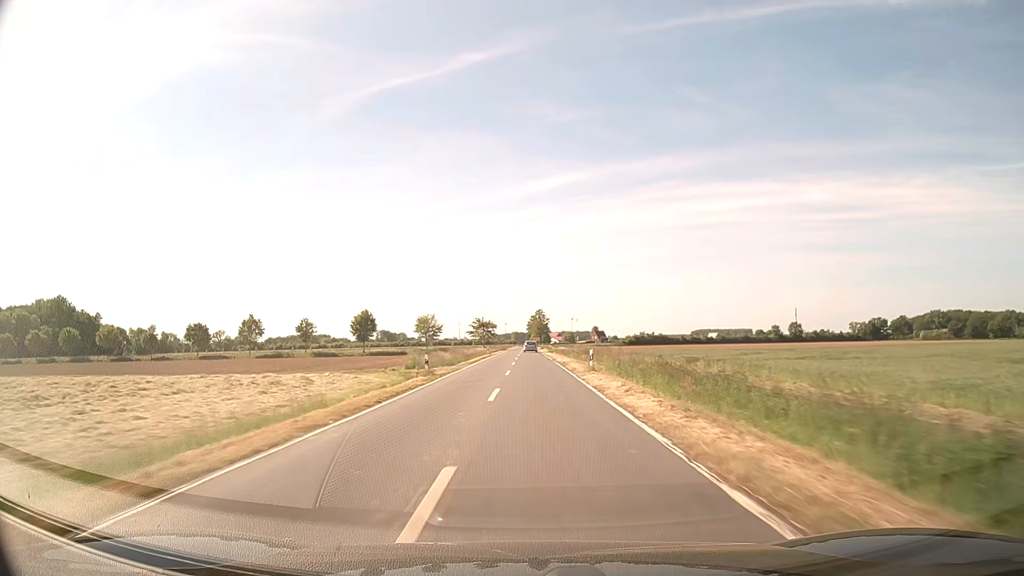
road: secondary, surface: asphalt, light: Day
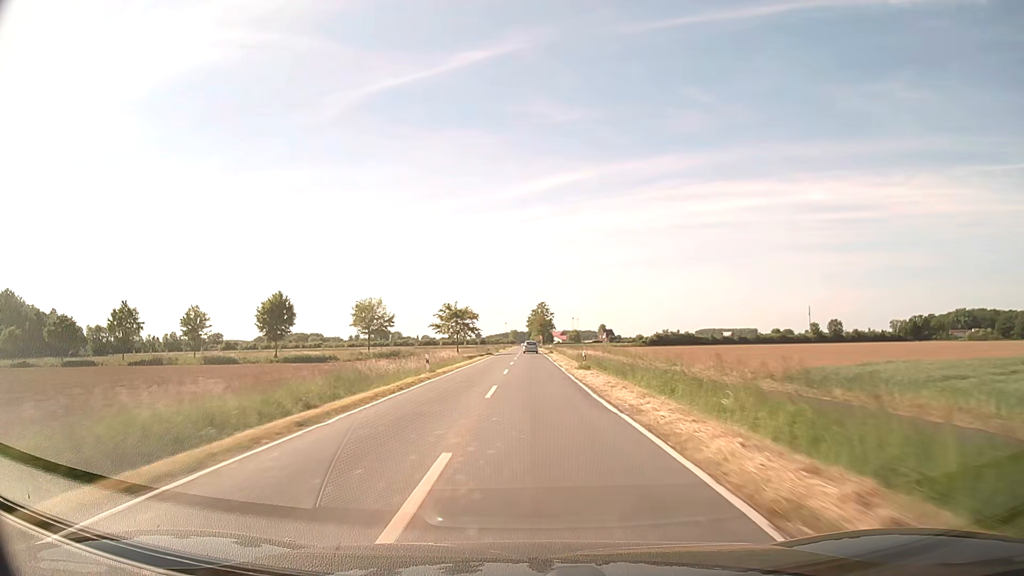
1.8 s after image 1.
(+0.2, +47.8) m; 0°
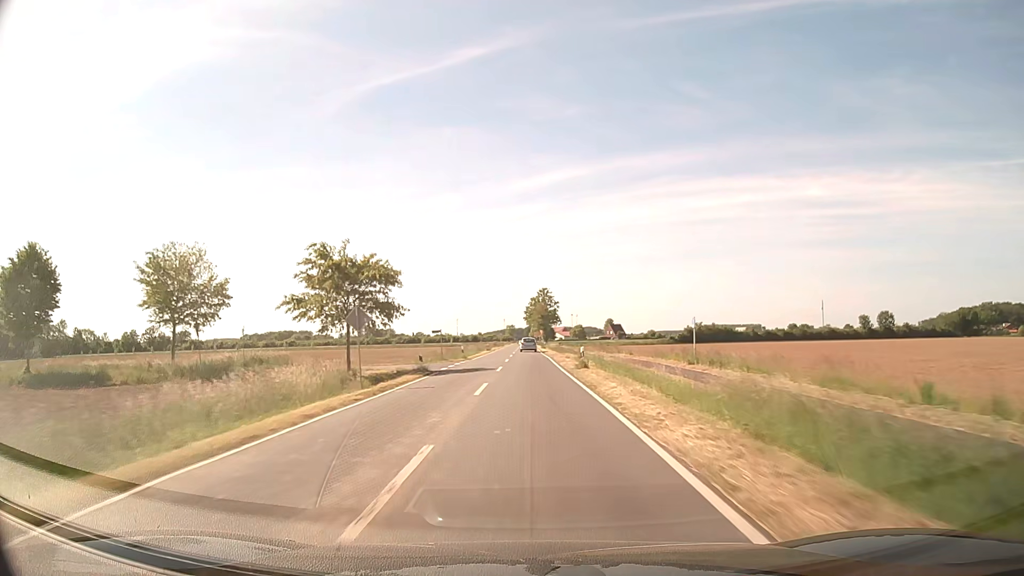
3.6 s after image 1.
(+0.2, +48.1) m; 0°
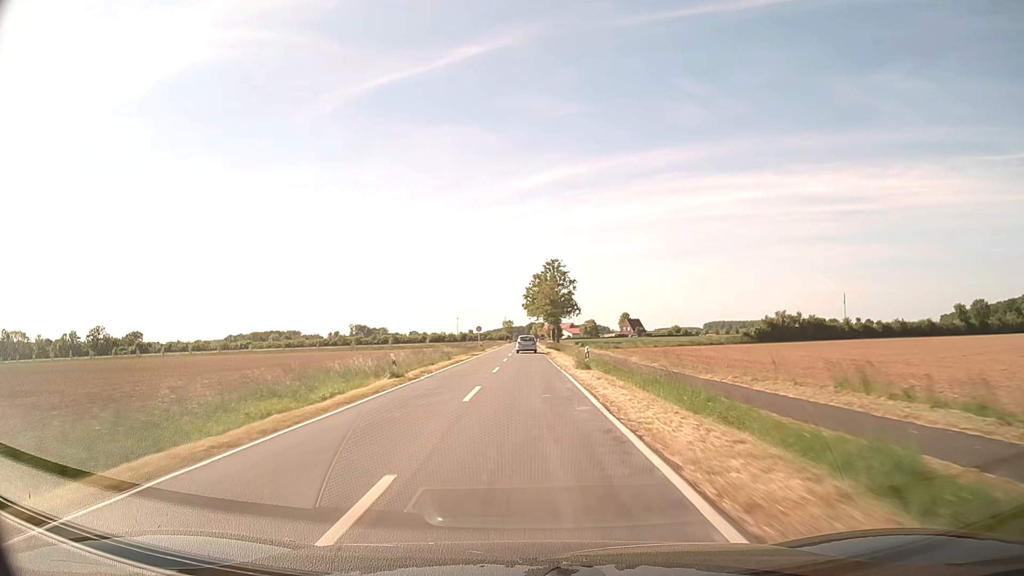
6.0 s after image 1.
(-0.2, +61.8) m; 0°
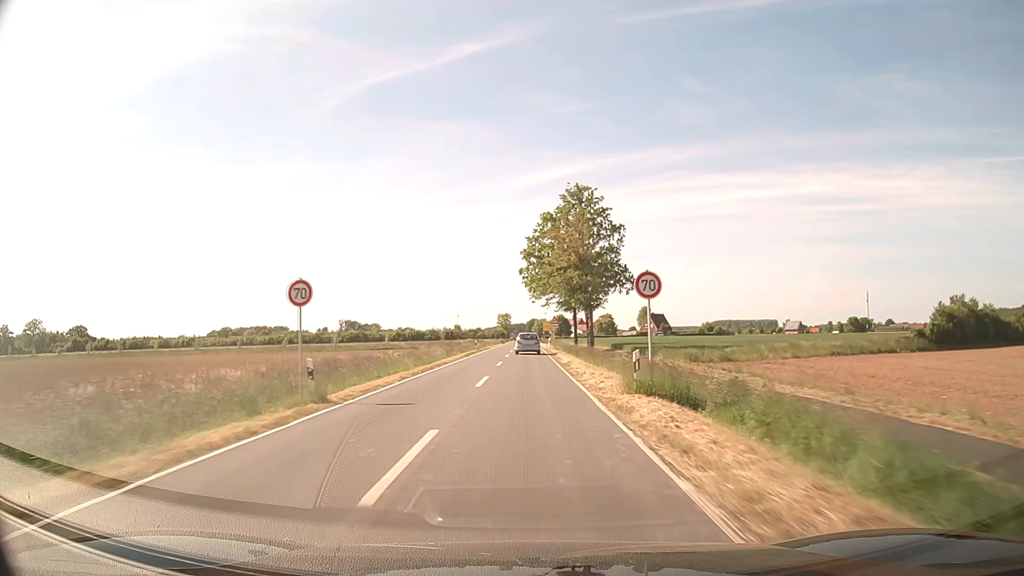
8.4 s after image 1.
(-0.1, +56.9) m; 0°
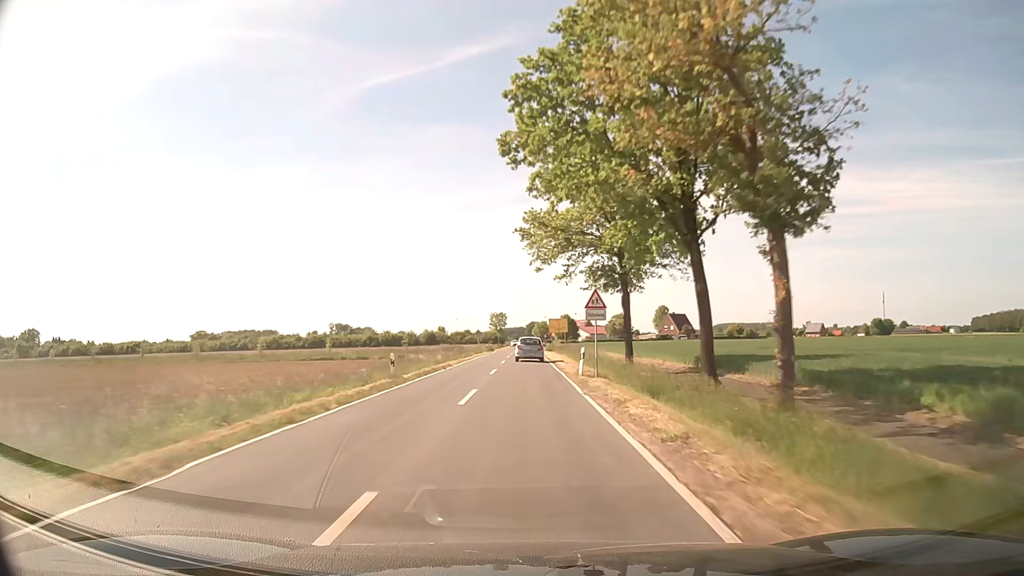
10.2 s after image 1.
(0.0, +39.6) m; 0°
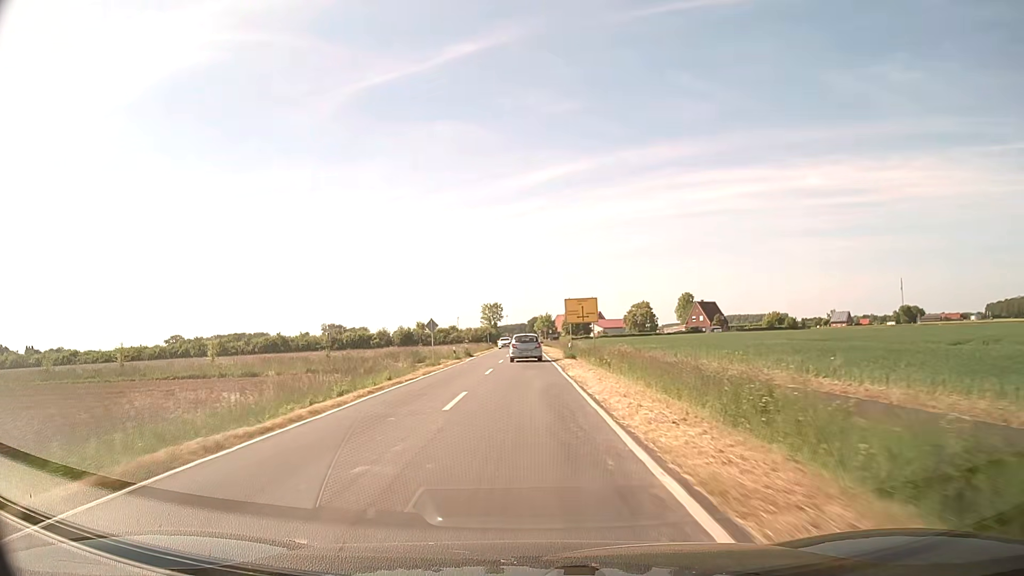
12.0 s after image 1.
(+0.1, +37.3) m; 0°
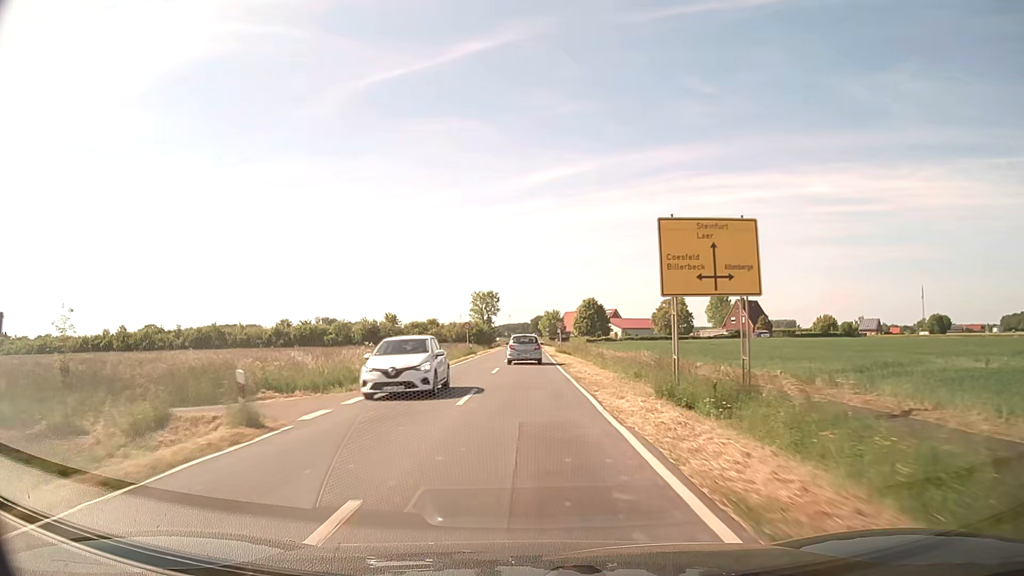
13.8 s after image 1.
(-0.2, +34.8) m; 0°
